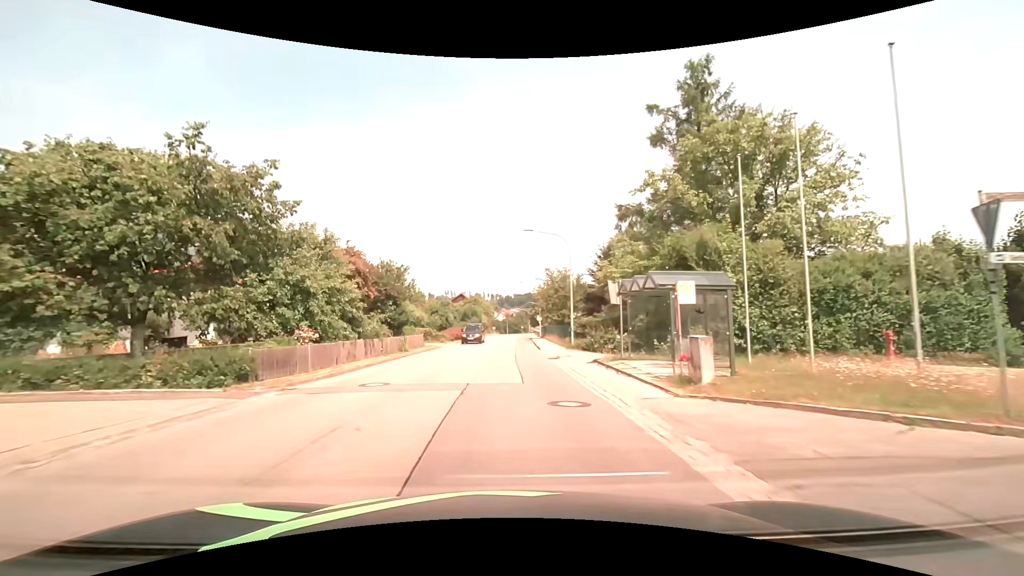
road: tertiary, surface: asphalt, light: Day
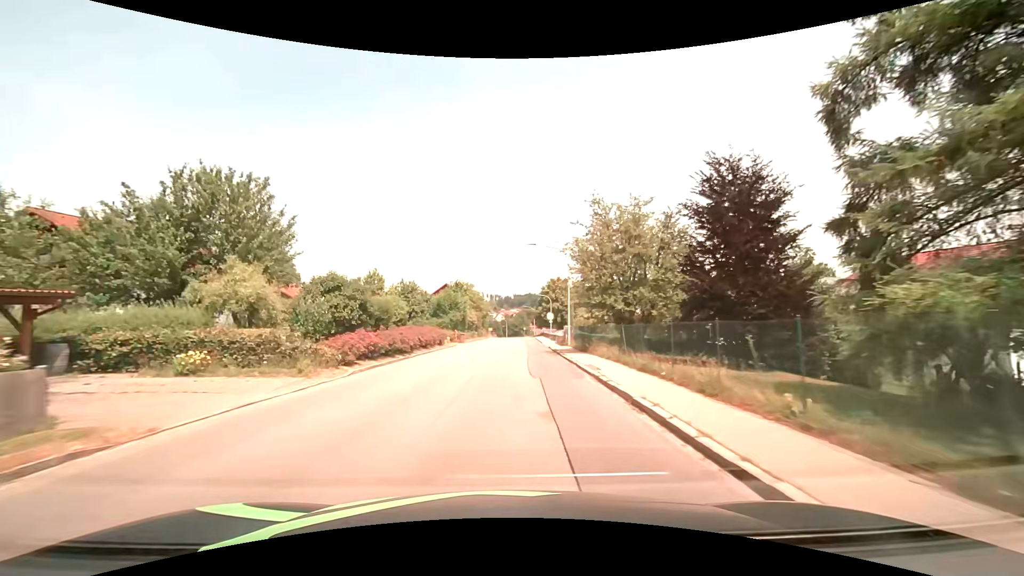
(-0.1, +30.4) m; 0°
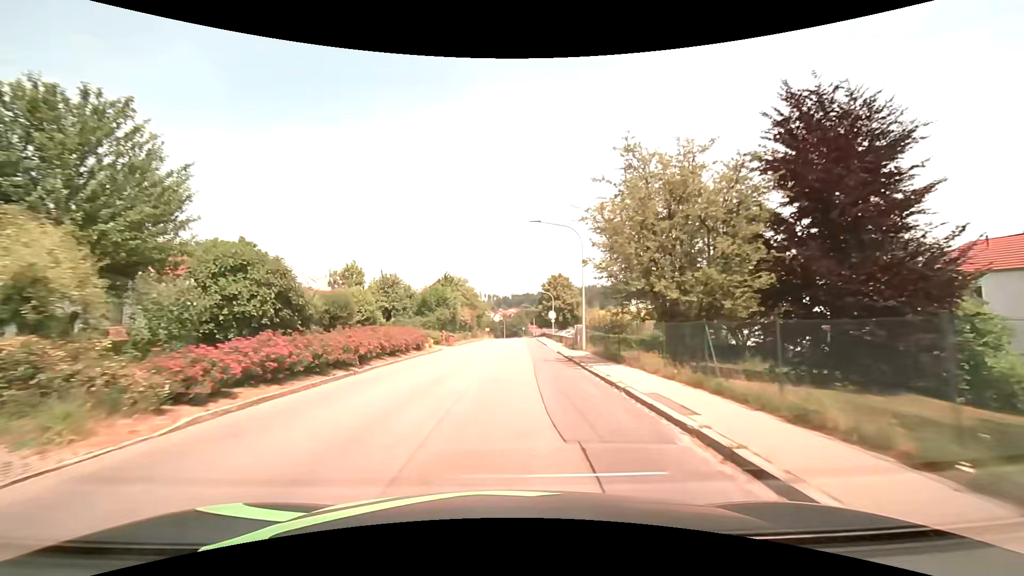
(0.0, +7.6) m; 0°
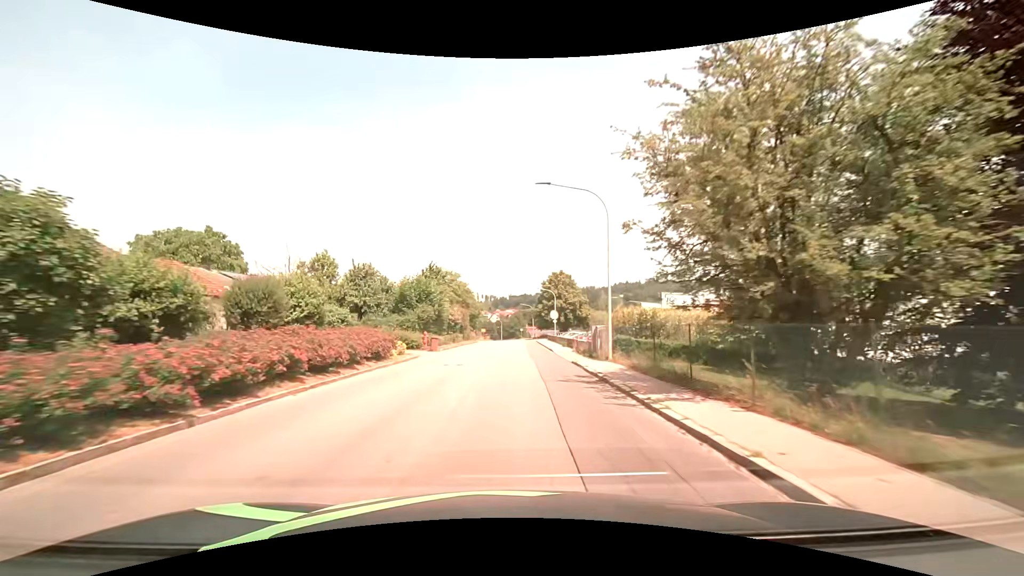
(0.0, +7.6) m; 0°
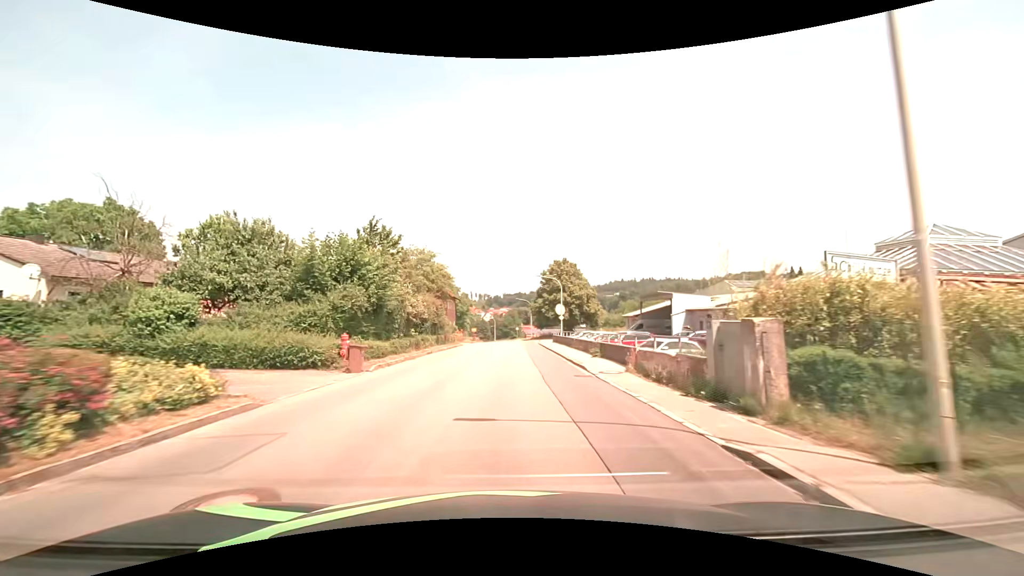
(+0.1, +15.2) m; +1°
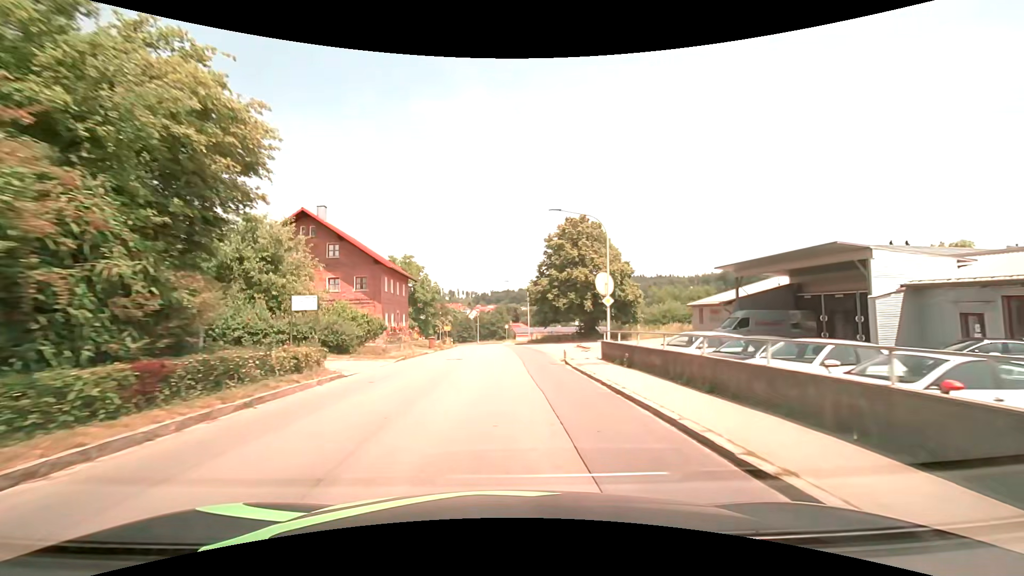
(+0.4, +30.4) m; +1°
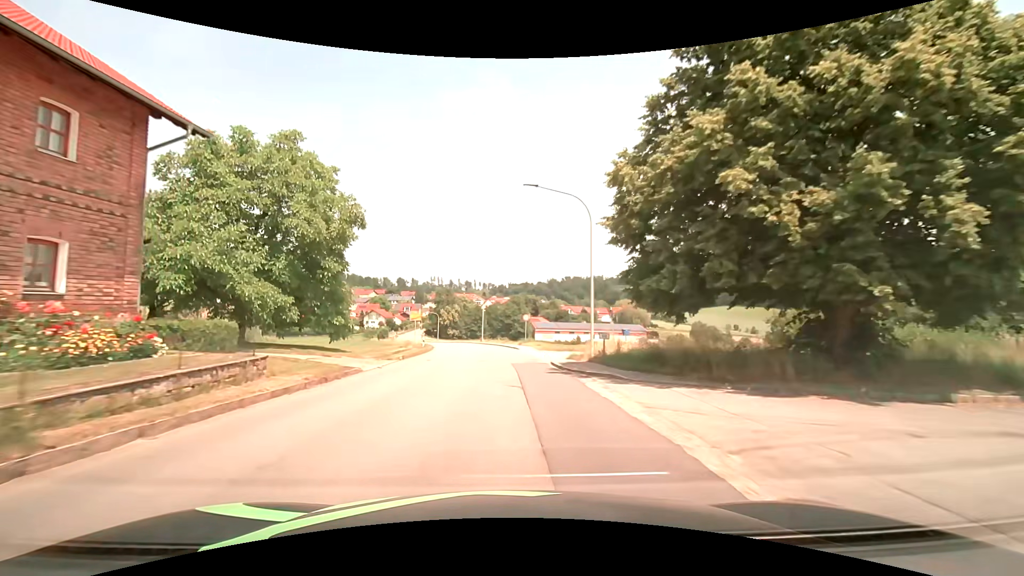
(-0.2, +38.2) m; -2°
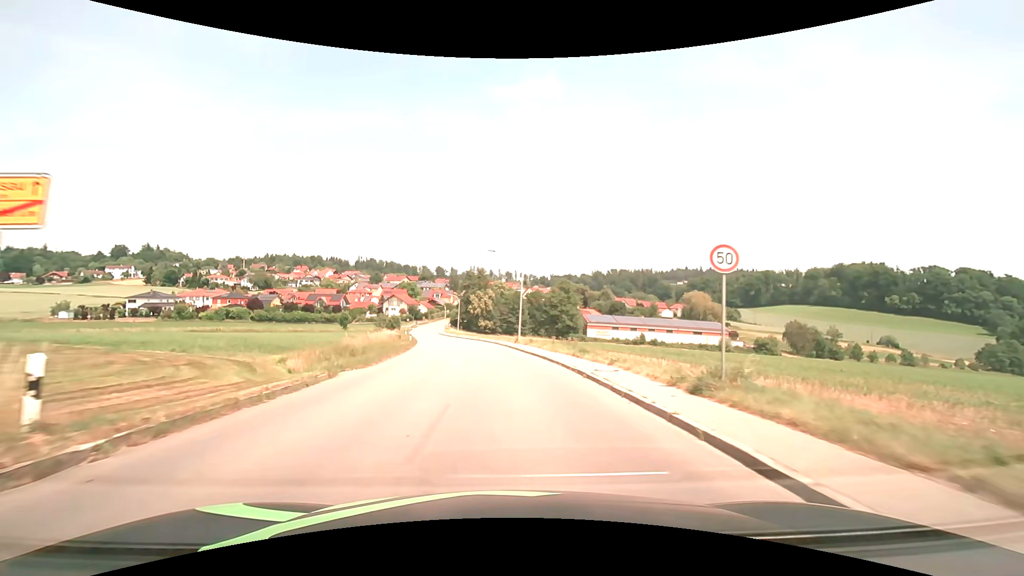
(-1.4, +38.6) m; -4°
(0, +10) (0, +20) (-1, +30) (-2, +40) (-4, +50) (-6, +60) (-8, +69) (-10, +79) (-12, +89) (-14, +99) m
